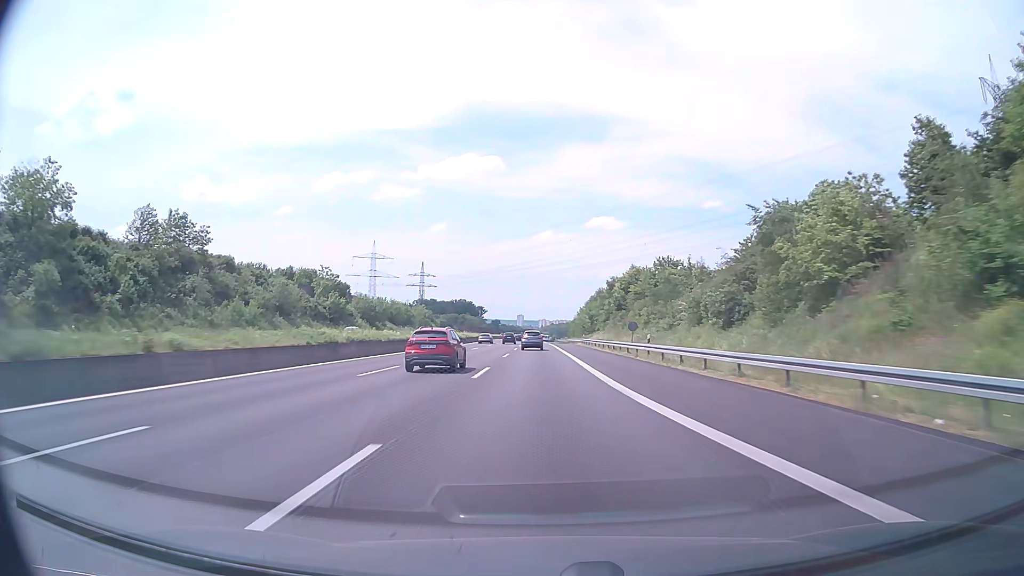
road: motorway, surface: asphalt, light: Day
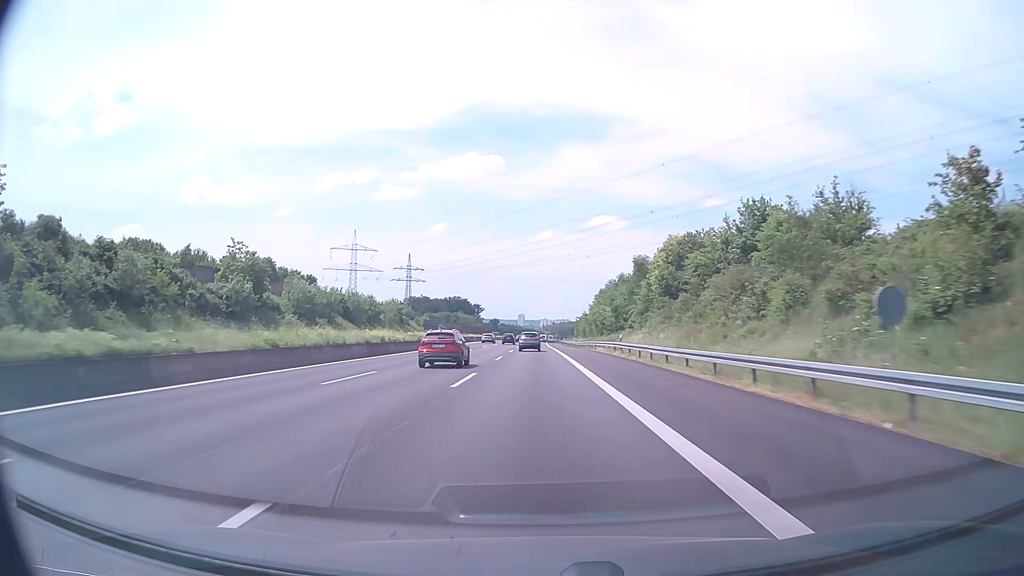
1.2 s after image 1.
(0.0, +38.8) m; 0°
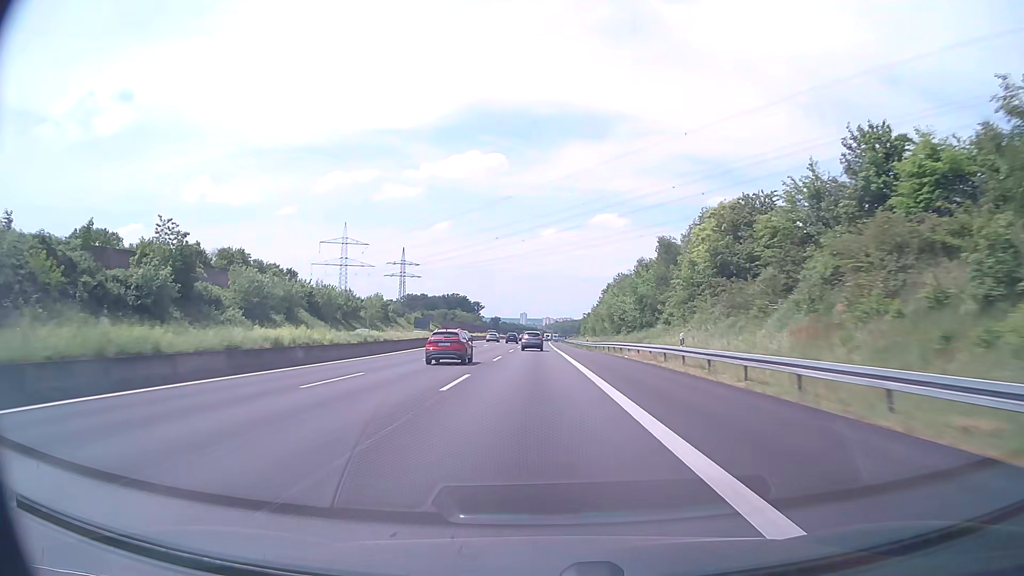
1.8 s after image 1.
(0.0, +19.4) m; 0°
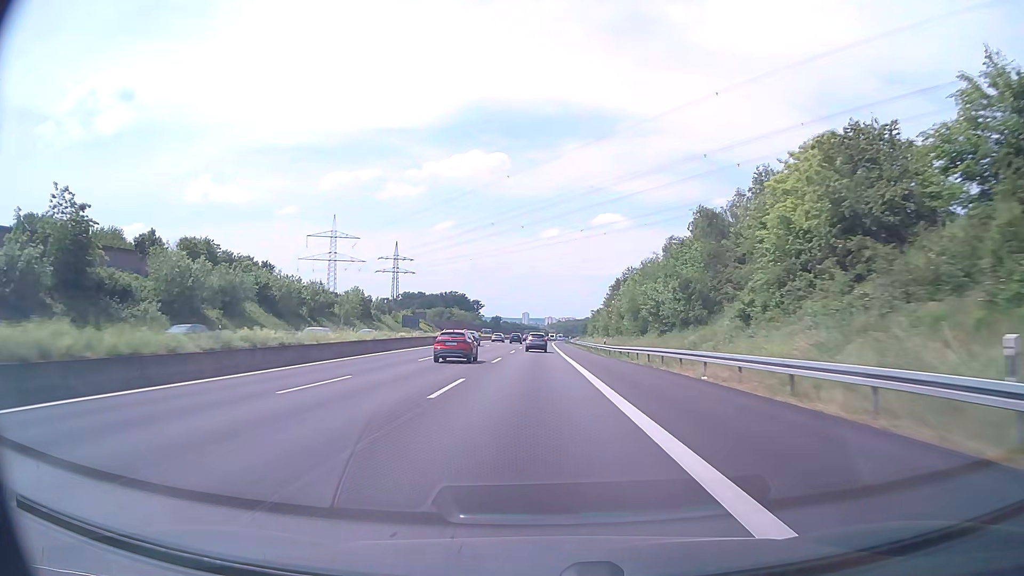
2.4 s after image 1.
(0.0, +19.4) m; 0°
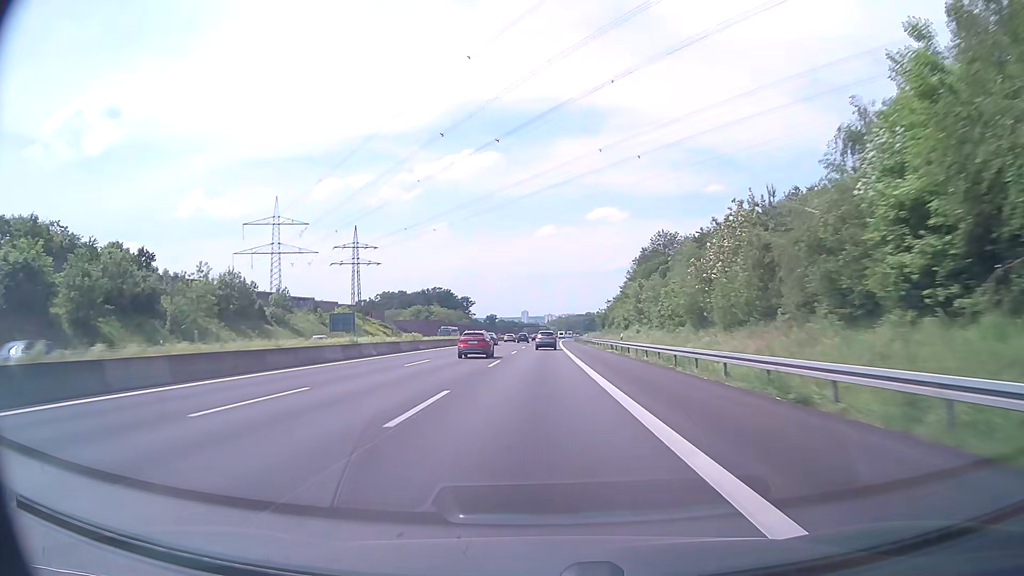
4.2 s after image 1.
(0.0, +58.2) m; 0°
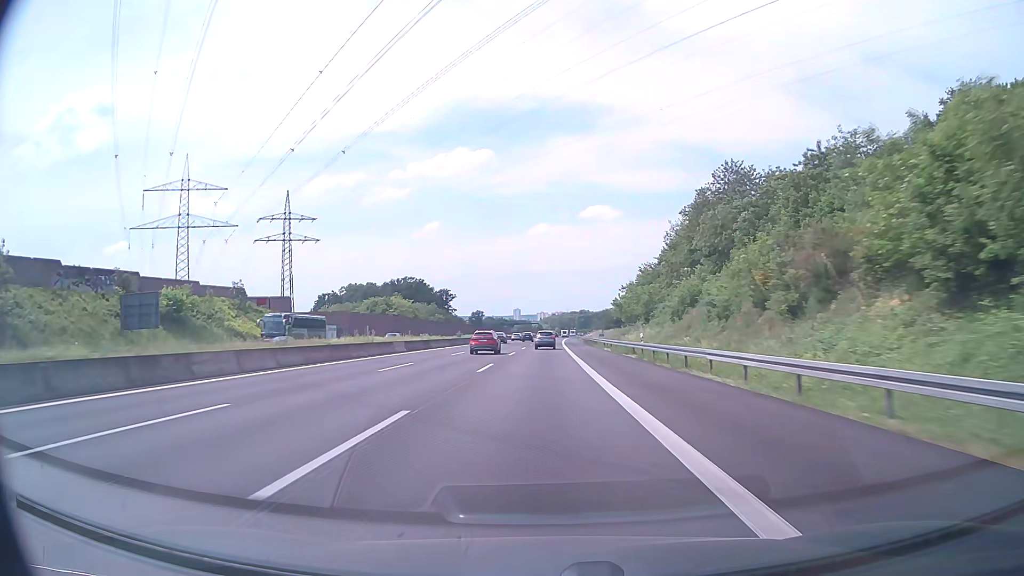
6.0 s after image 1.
(+0.1, +58.2) m; +1°
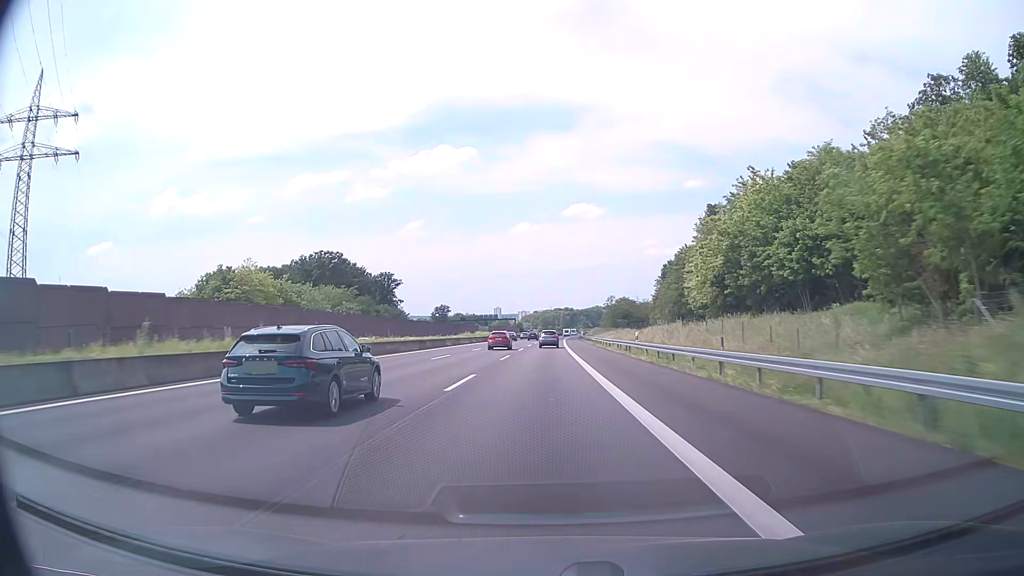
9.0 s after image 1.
(+1.1, +96.9) m; +1°
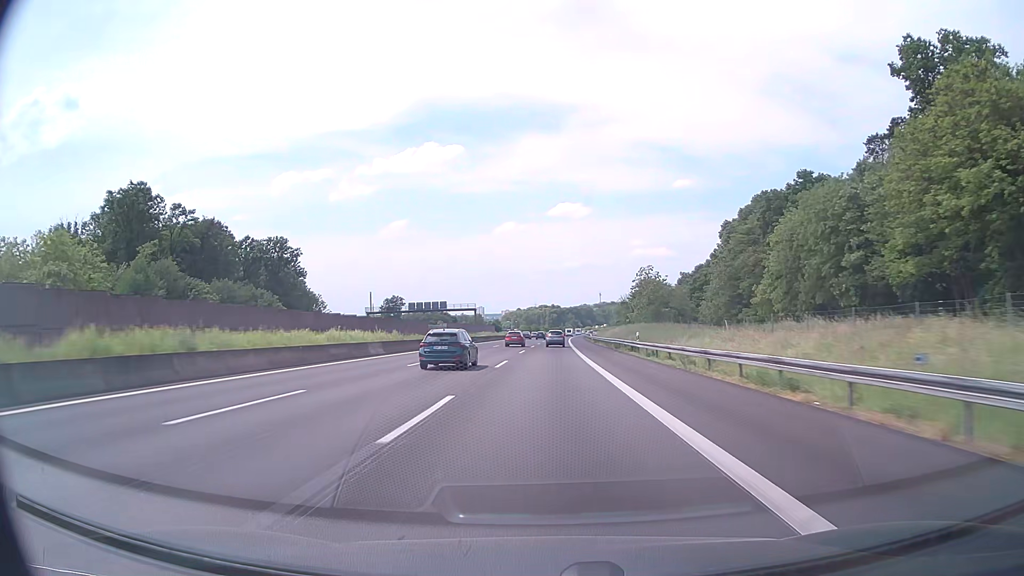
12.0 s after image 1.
(+1.1, +96.8) m; +1°
(0, +10) (0, +20) (0, +30) (0, +40) (0, +50) (+1, +60) (+1, +70) (+1, +80) (+2, +90) (+2, +100) m
